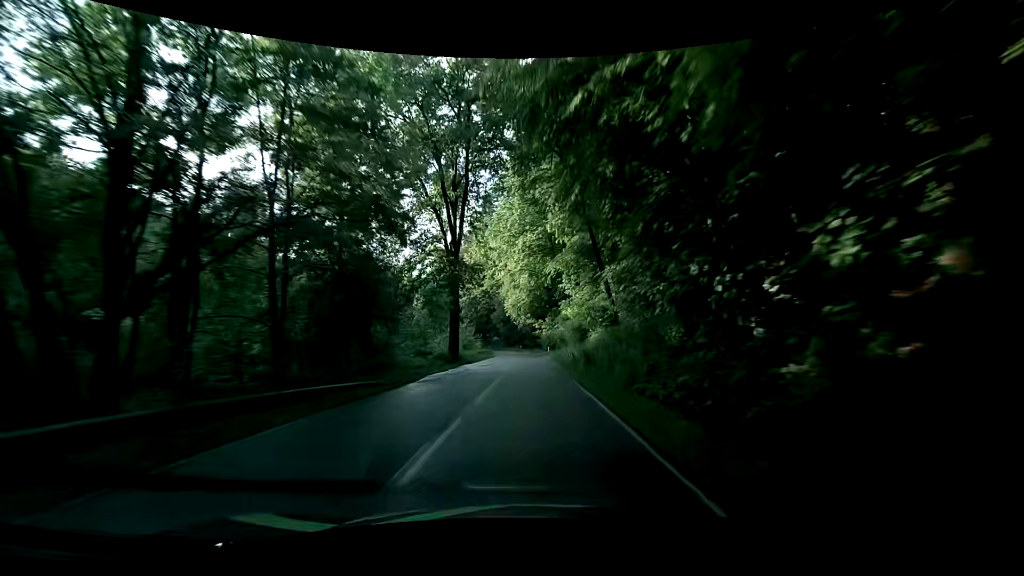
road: tertiary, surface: asphalt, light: Day
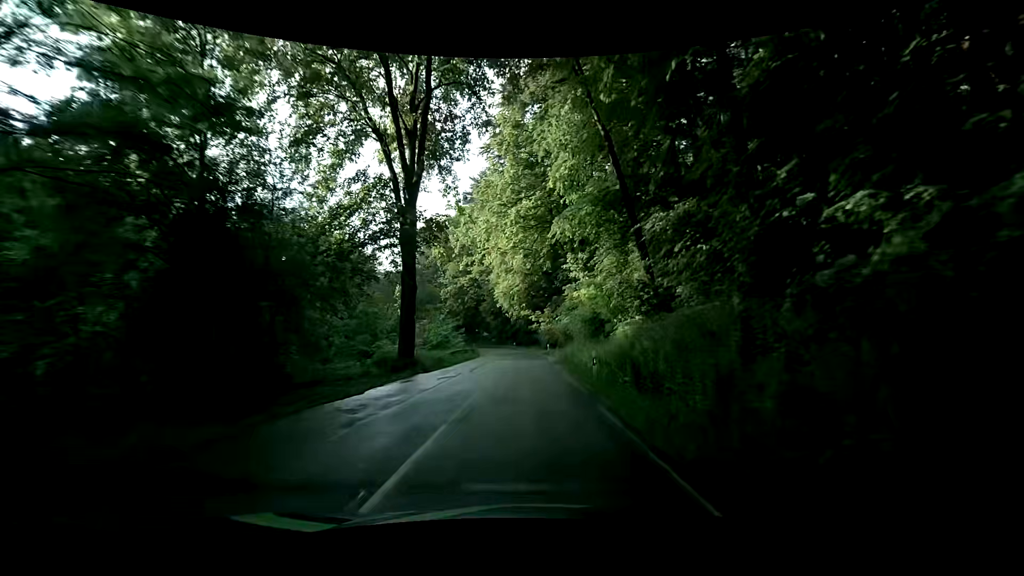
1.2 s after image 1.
(-0.1, +12.9) m; -3°
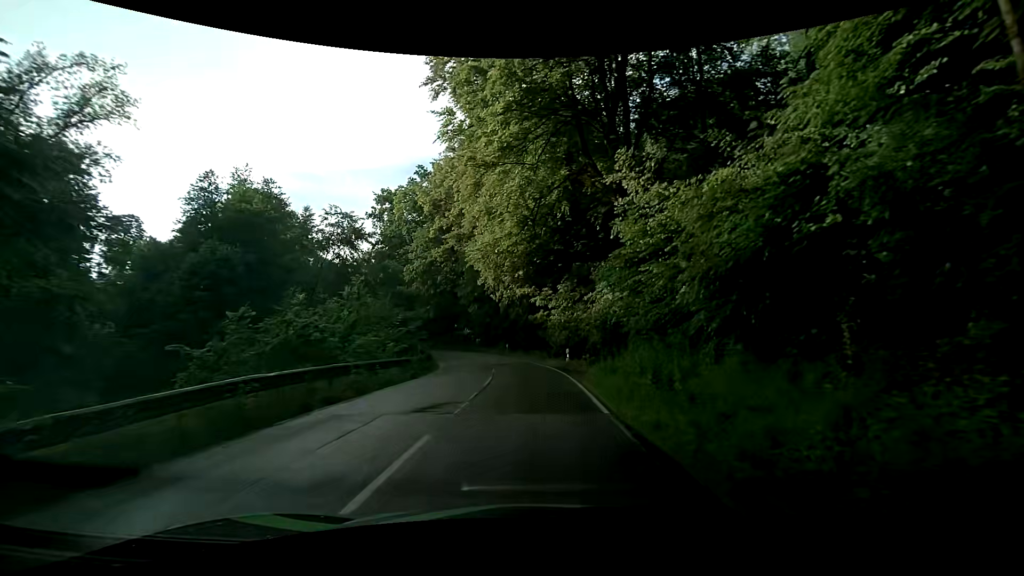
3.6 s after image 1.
(+0.5, +25.4) m; 0°
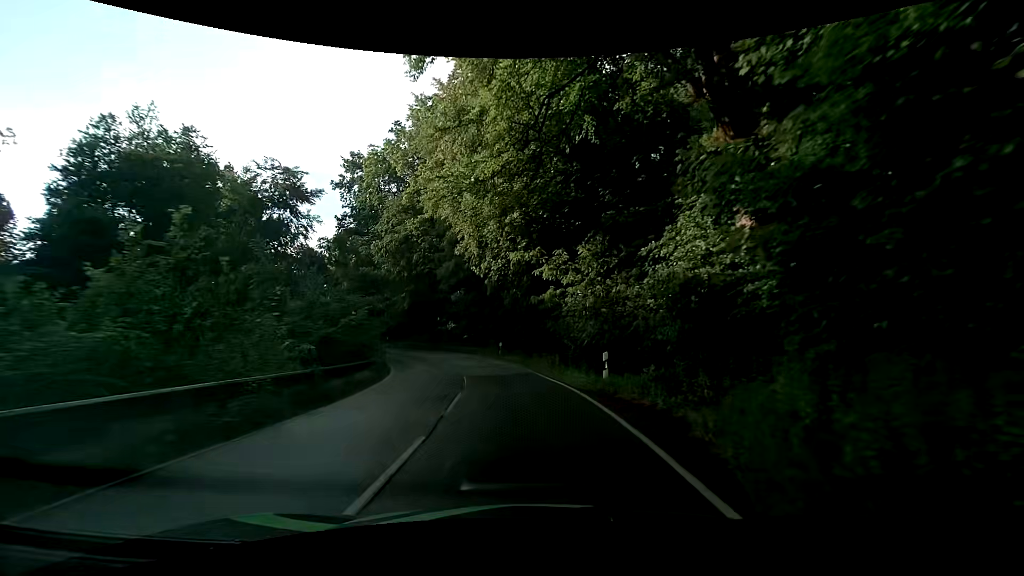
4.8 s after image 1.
(+0.2, +12.5) m; +1°
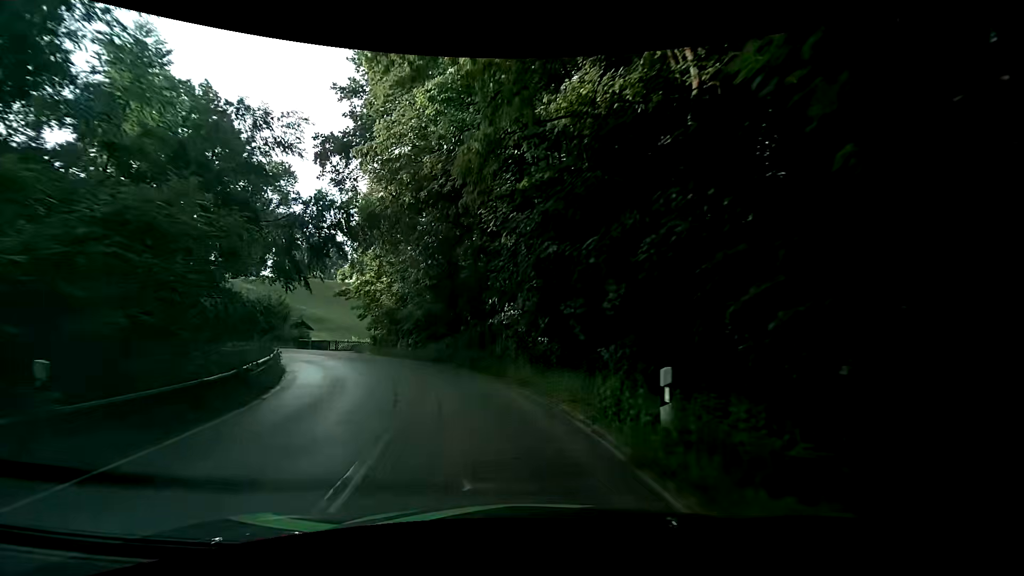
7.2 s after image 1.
(-2.0, +24.2) m; -12°
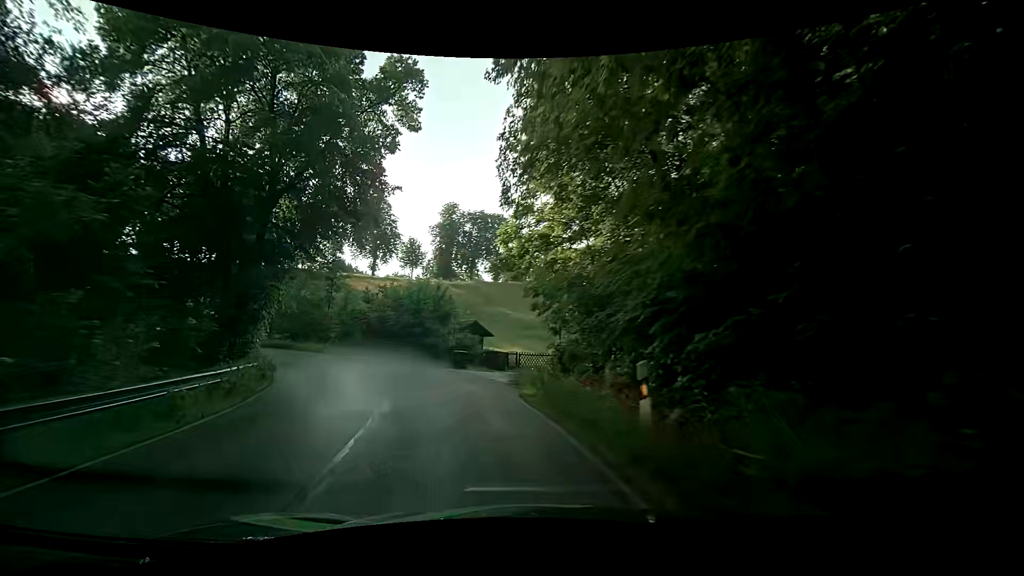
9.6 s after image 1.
(-4.2, +21.5) m; -23°
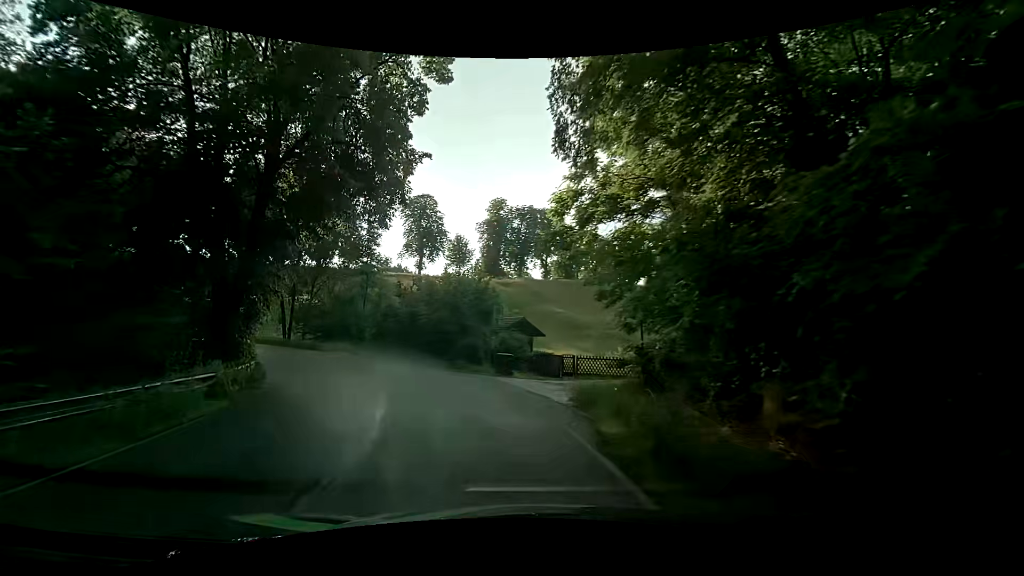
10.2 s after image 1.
(-0.4, +5.3) m; -6°
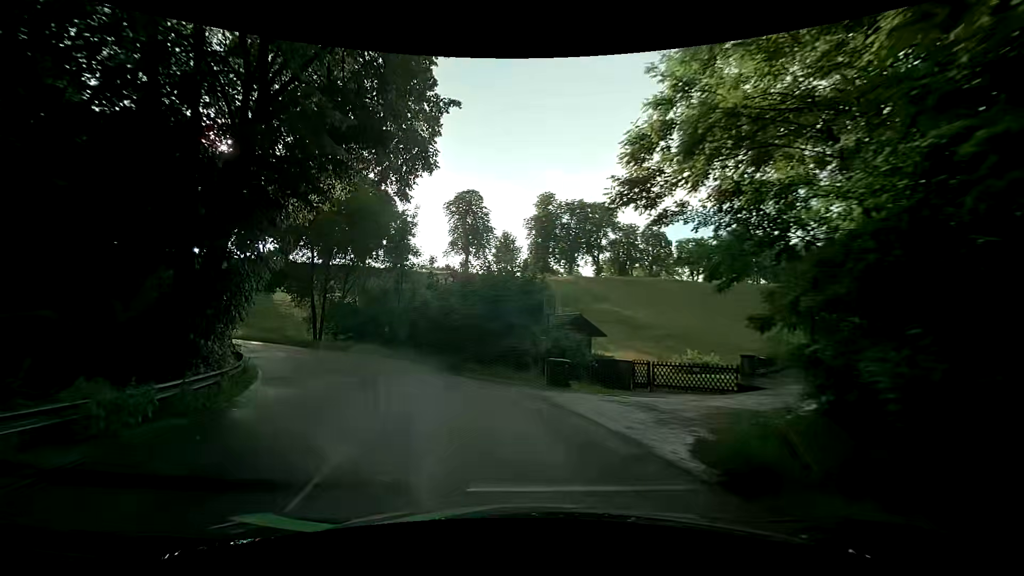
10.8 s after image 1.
(-0.4, +5.3) m; -7°
(-1, +10) (-4, +19) (-9, +28) (-16, +35) (-25, +40) (-34, +43) (-44, +45) (-54, +44) (-64, +42) (-73, +38) m
